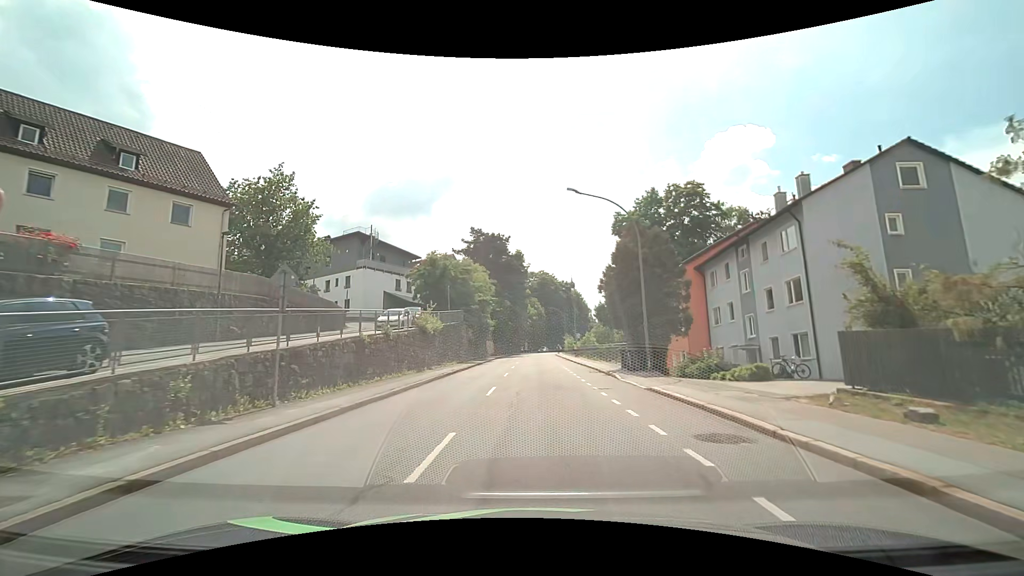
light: Day
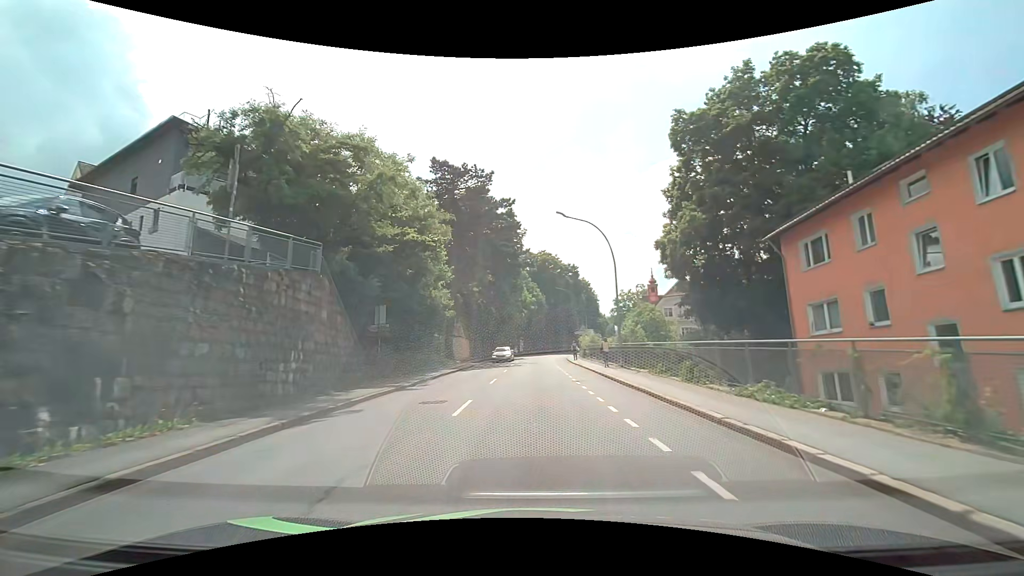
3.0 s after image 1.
(+0.3, +31.5) m; 0°
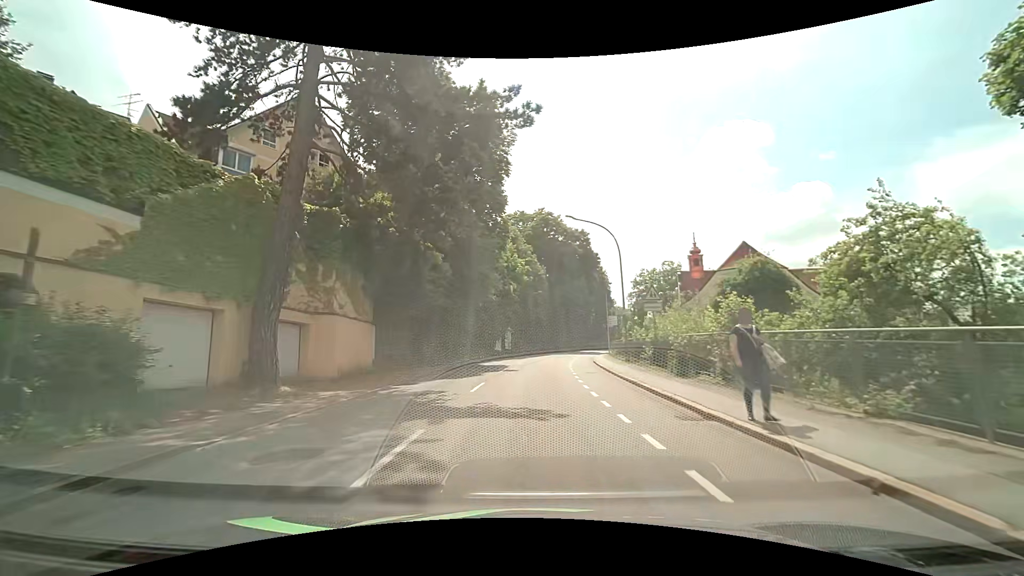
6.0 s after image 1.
(-0.1, +32.1) m; +1°
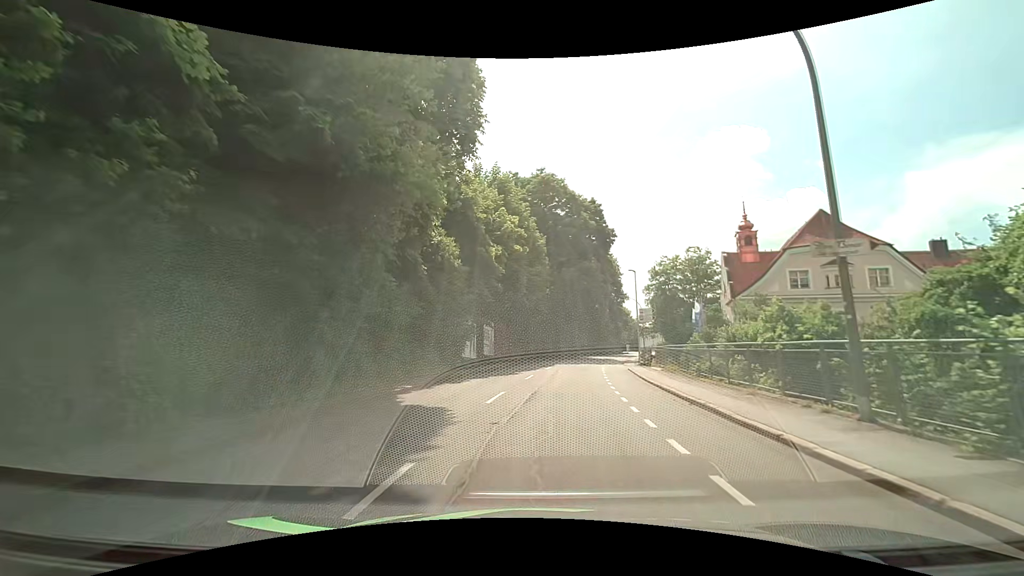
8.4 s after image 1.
(-0.2, +19.8) m; 0°
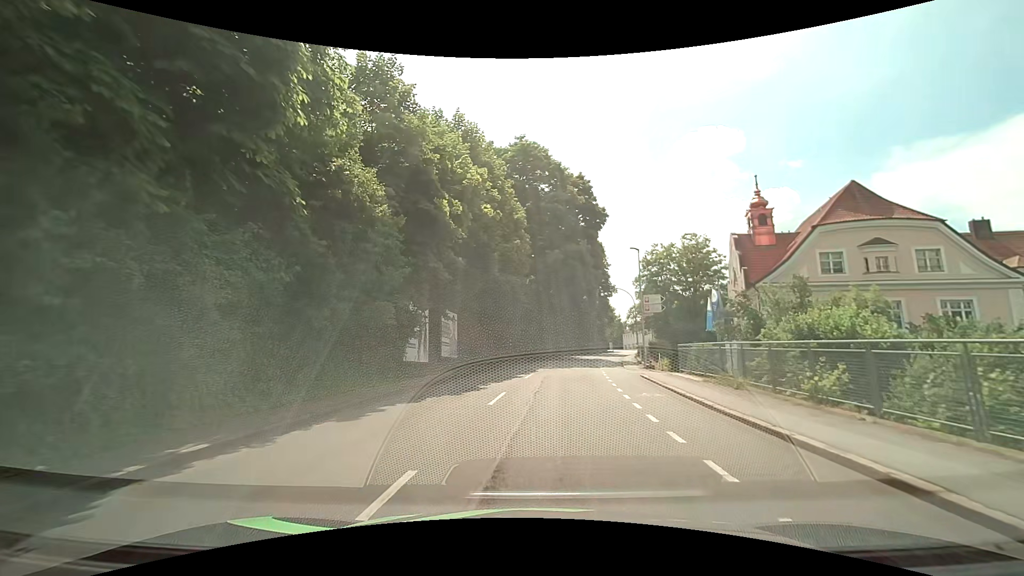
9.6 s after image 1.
(+0.2, +9.4) m; +2°
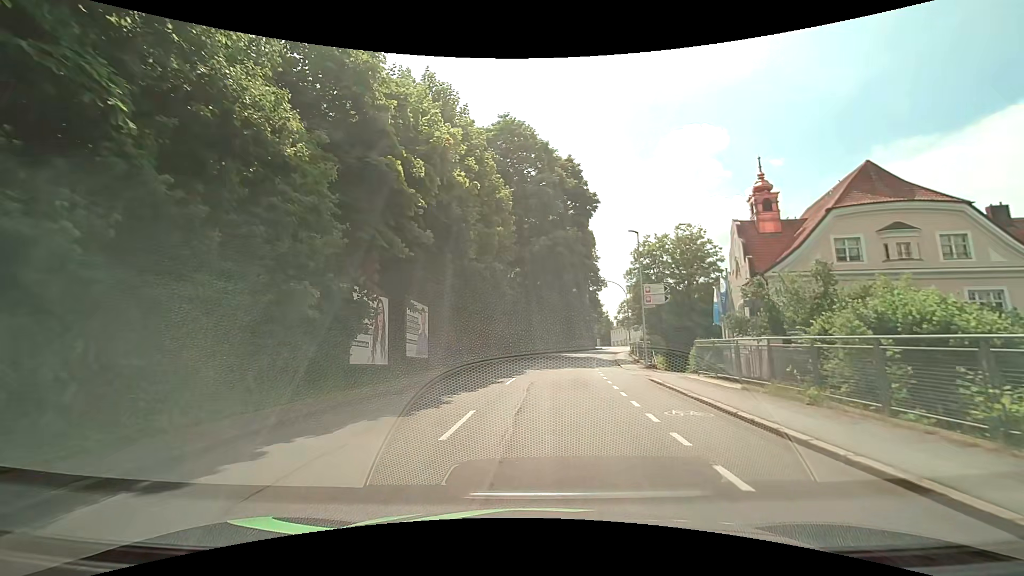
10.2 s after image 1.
(+0.1, +4.3) m; +1°
